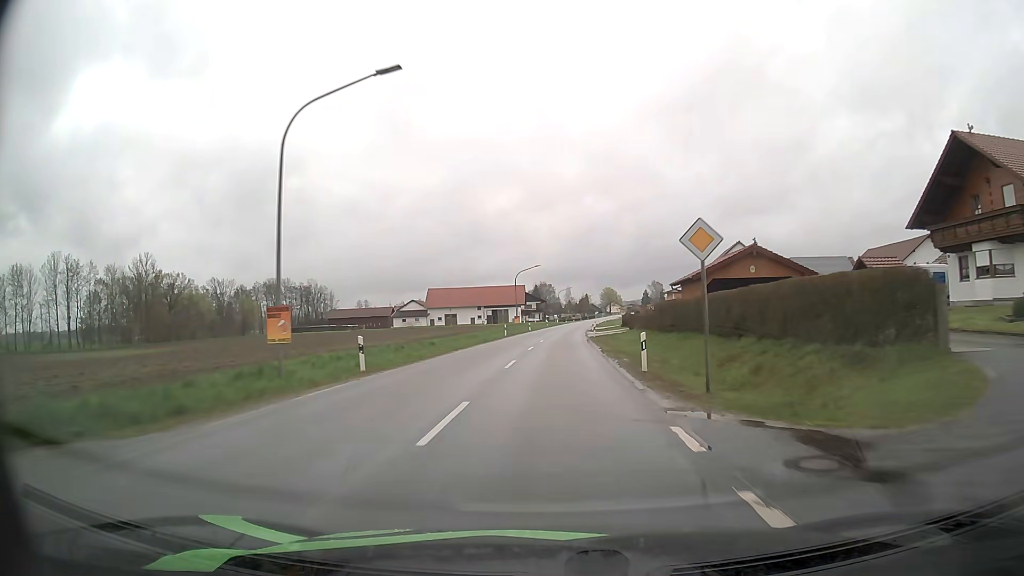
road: secondary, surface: asphalt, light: Day
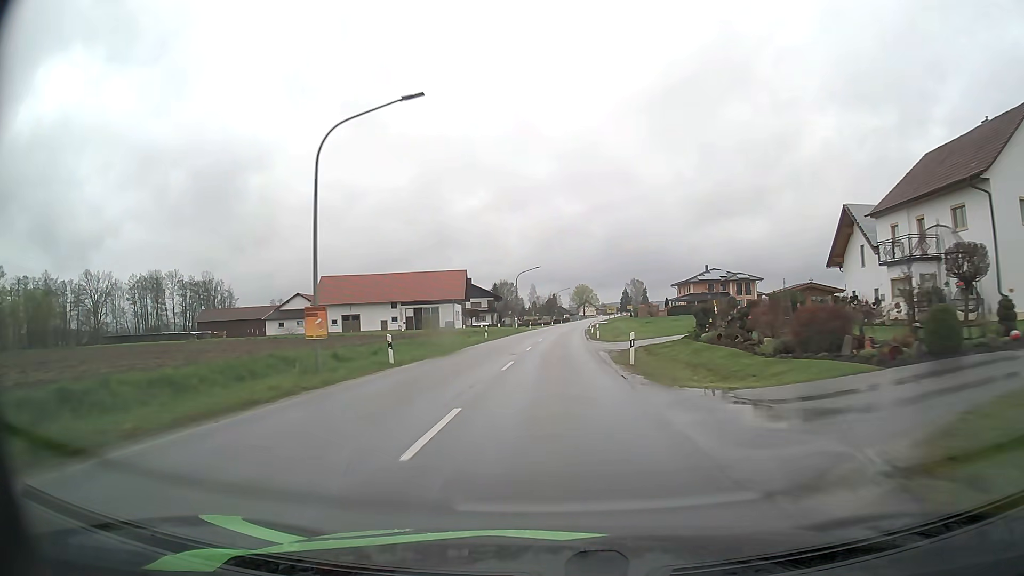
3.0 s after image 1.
(+1.5, +60.8) m; +3°
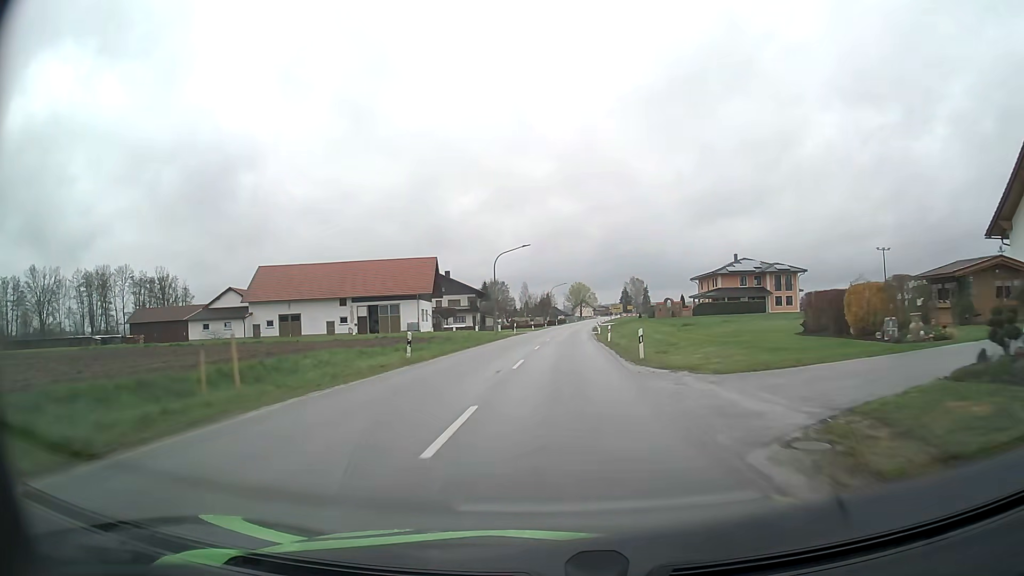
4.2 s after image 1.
(+0.1, +23.9) m; +1°
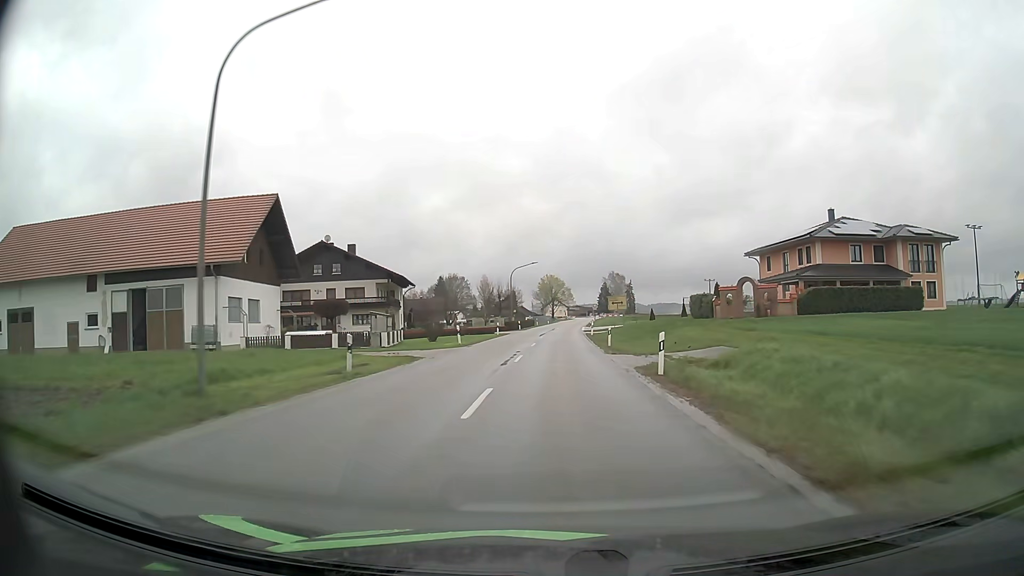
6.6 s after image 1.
(+0.9, +45.3) m; +3°
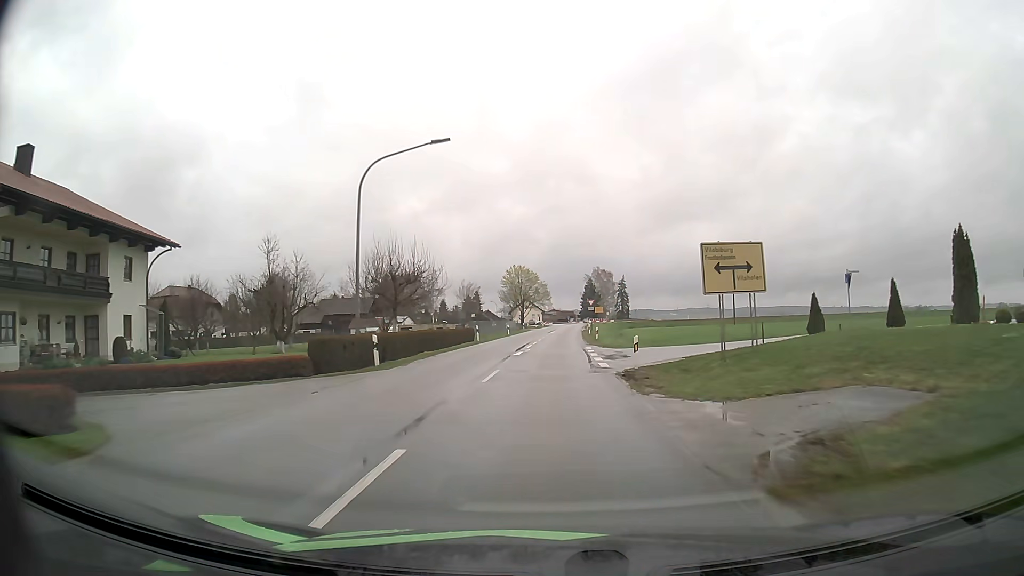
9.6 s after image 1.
(+1.2, +53.9) m; +2°
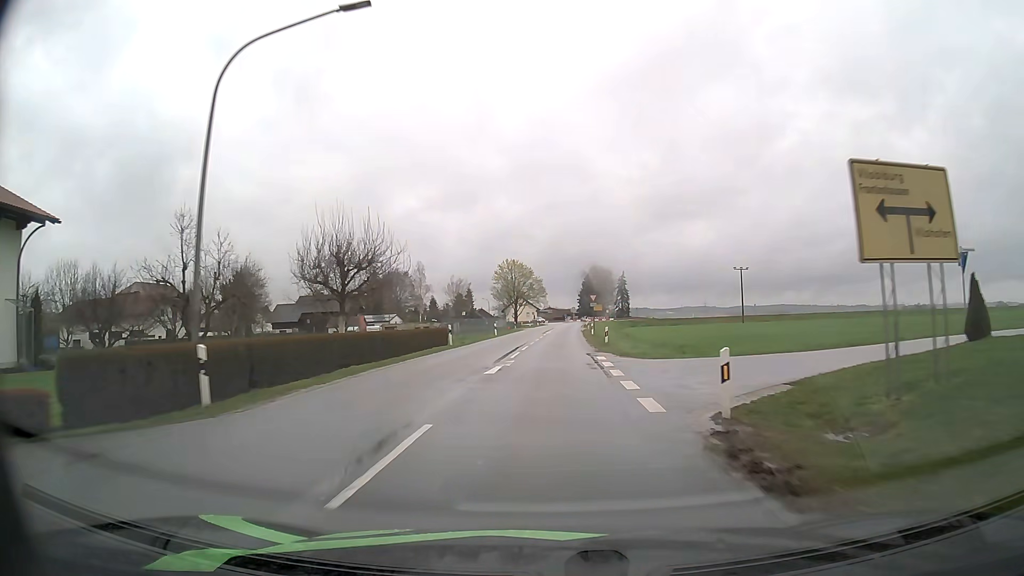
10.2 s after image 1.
(+0.1, +10.6) m; 0°
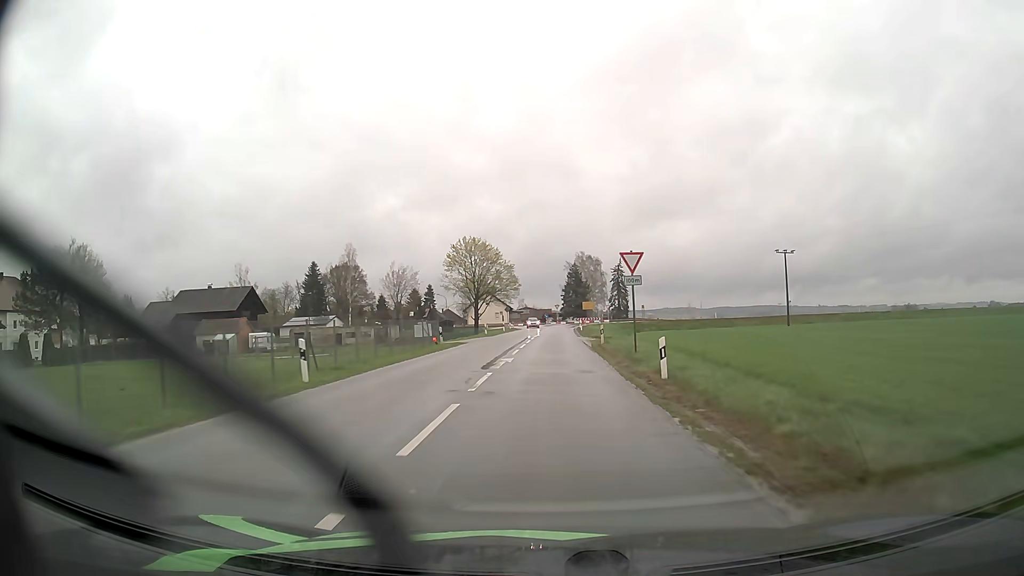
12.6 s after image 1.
(+0.6, +39.9) m; +2°
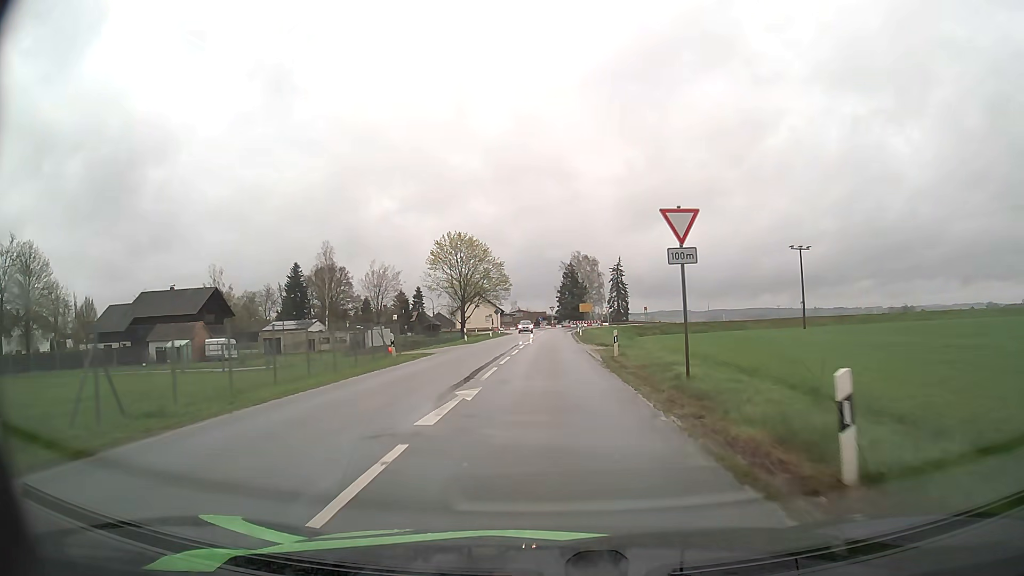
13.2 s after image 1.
(0.0, +9.3) m; 0°
(0, +10) (0, +20) (0, +30) (0, +40) (0, +50) (0, +60) (0, +70) (+1, +80) (+1, +90) (+4, +99) m
